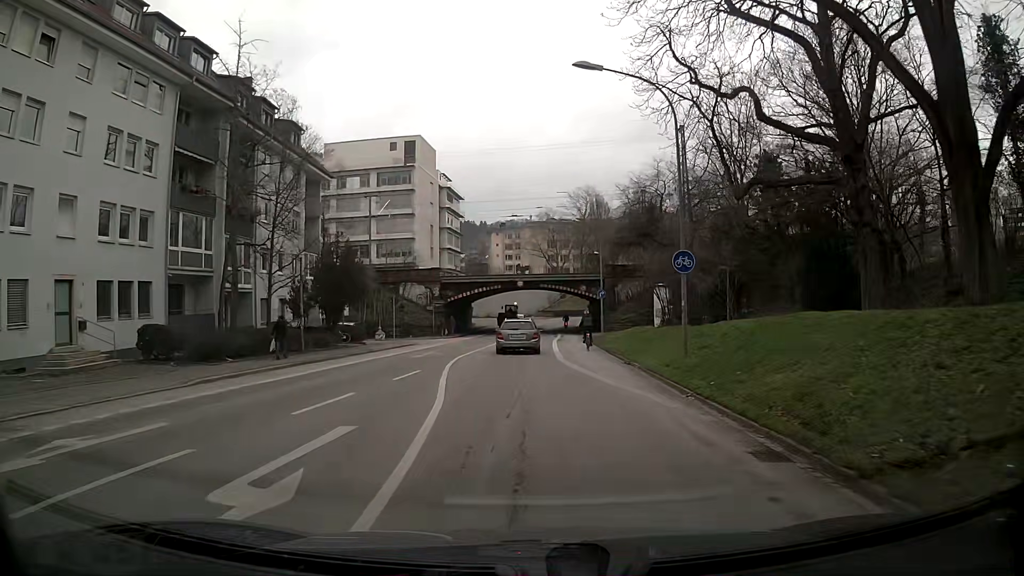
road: secondary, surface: asphalt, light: Day
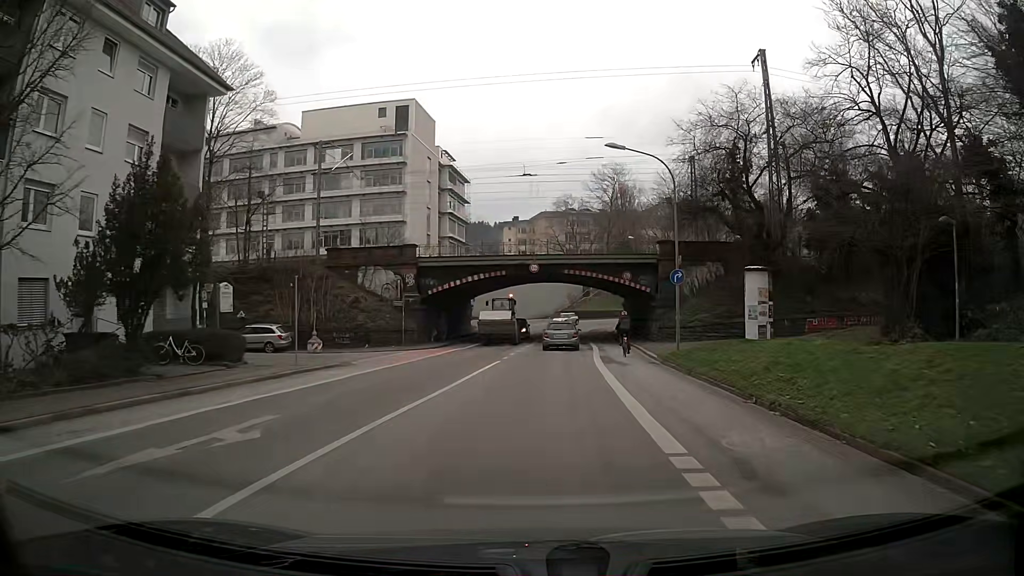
(-0.2, +20.7) m; -2°
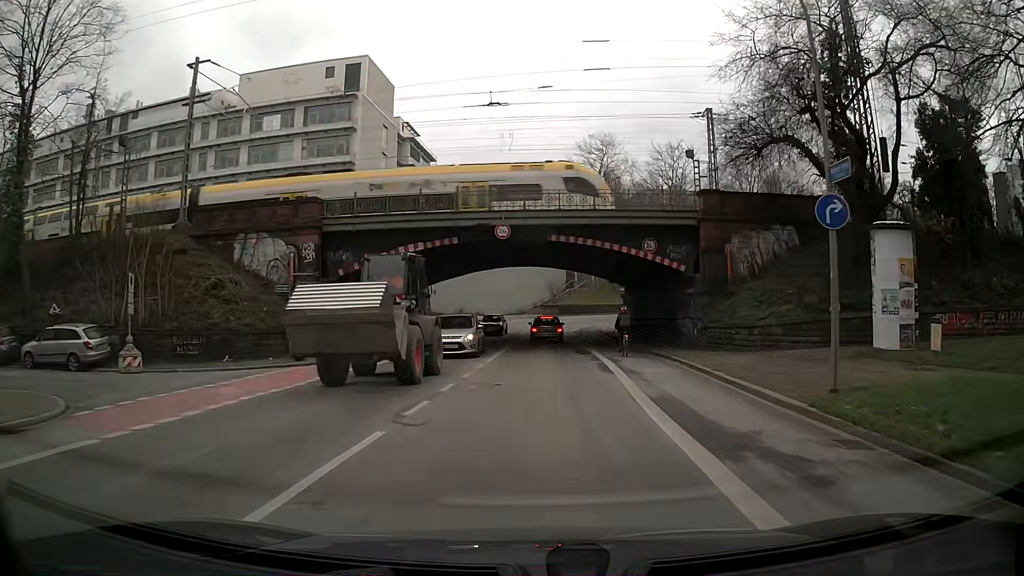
(+0.6, +16.1) m; +3°
(0, +10) (0, +20) (0, +30) (0, +40) (+1, +50) (+3, +59) (+11, +65) (+21, +67) (+31, +68) (+41, +68) m
